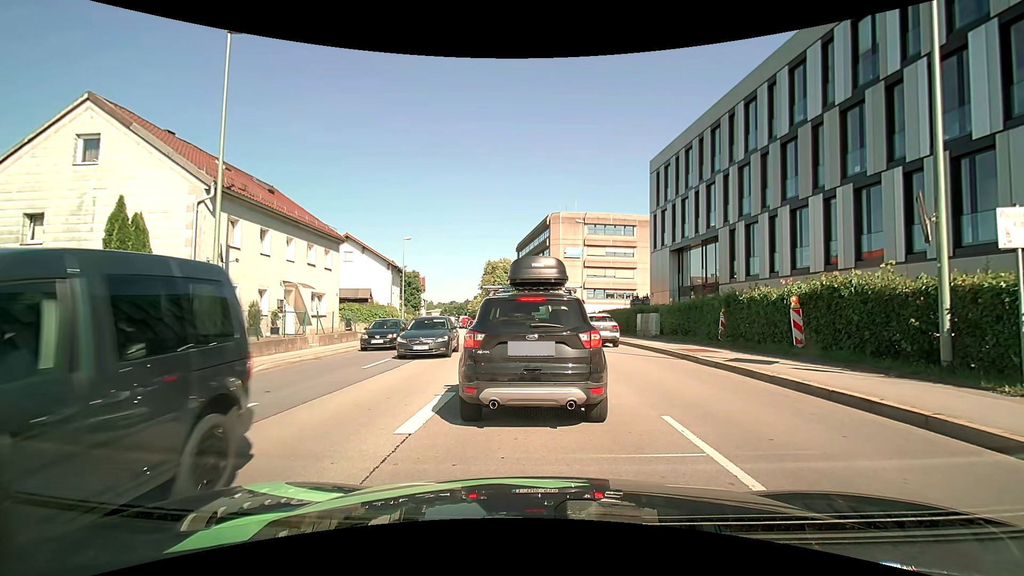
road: primary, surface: asphalt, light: Day
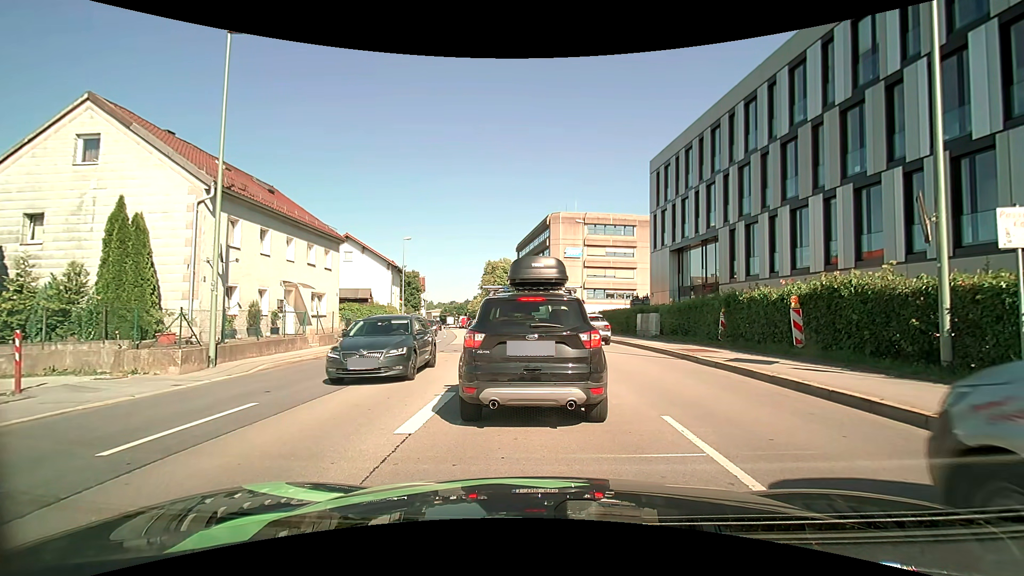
(0.0, 0.0) m; 0°
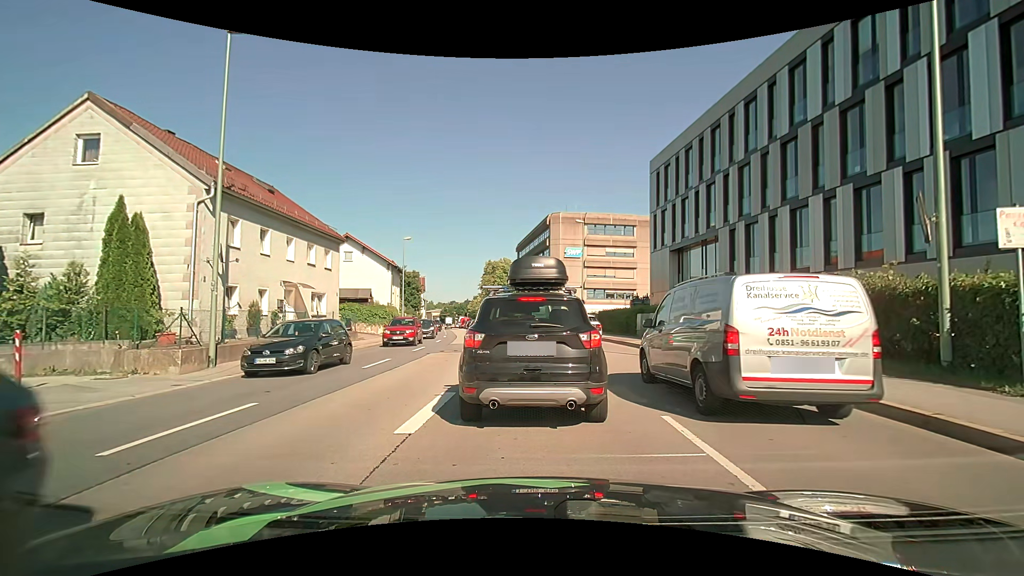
(0.0, 0.0) m; 0°
